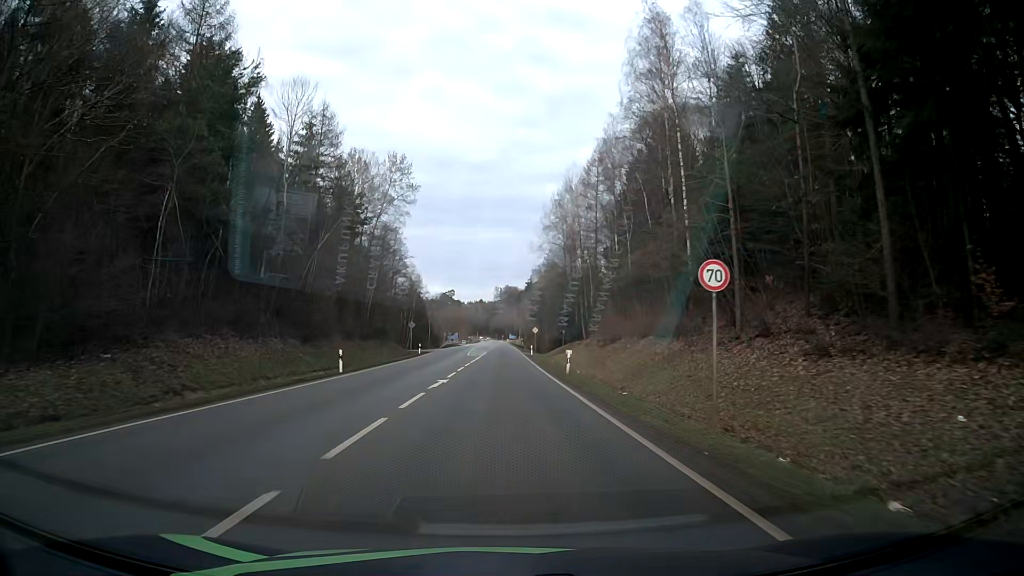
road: secondary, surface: asphalt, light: Day
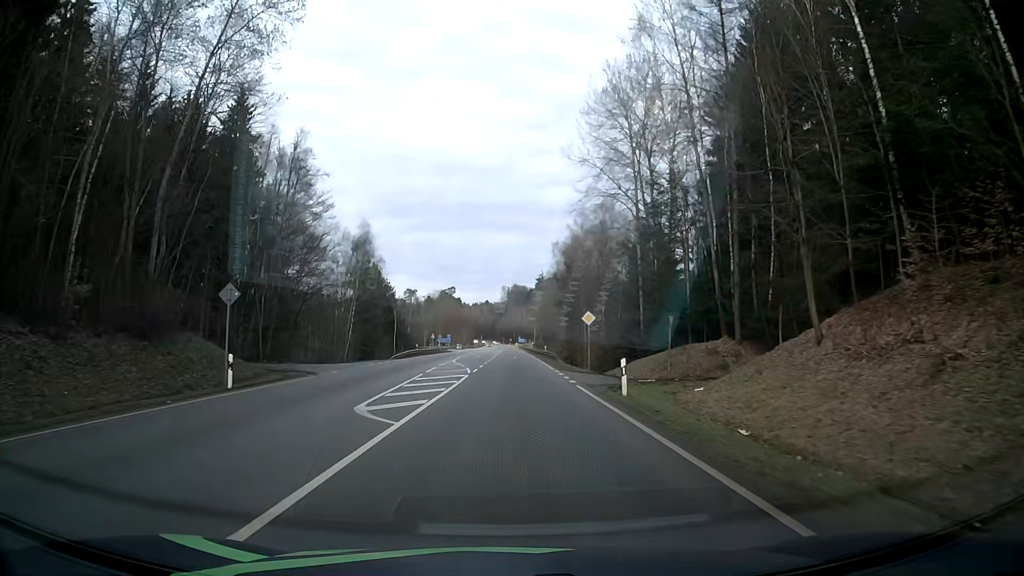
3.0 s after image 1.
(-0.4, +50.7) m; -1°
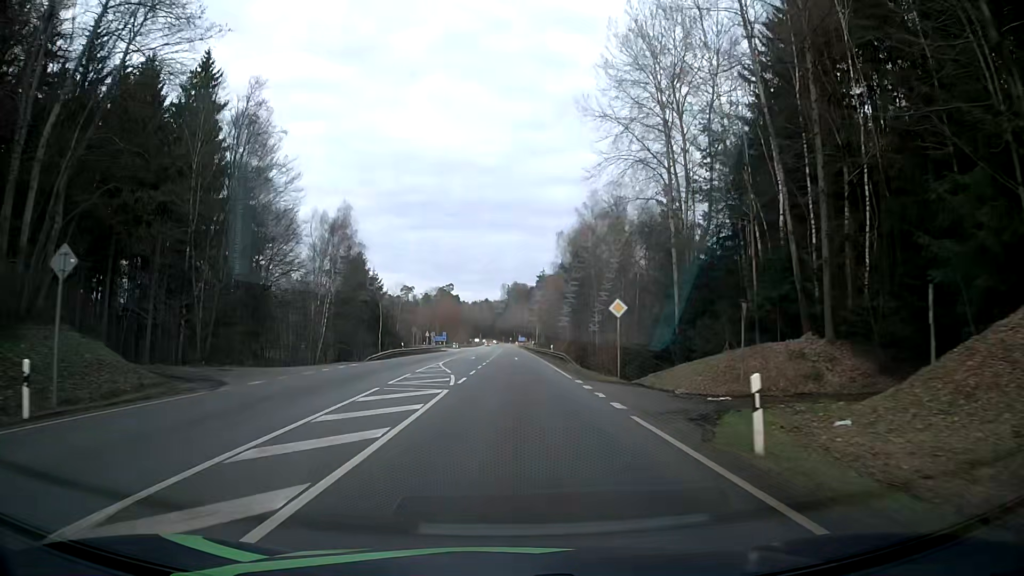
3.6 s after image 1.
(0.0, +10.0) m; 0°
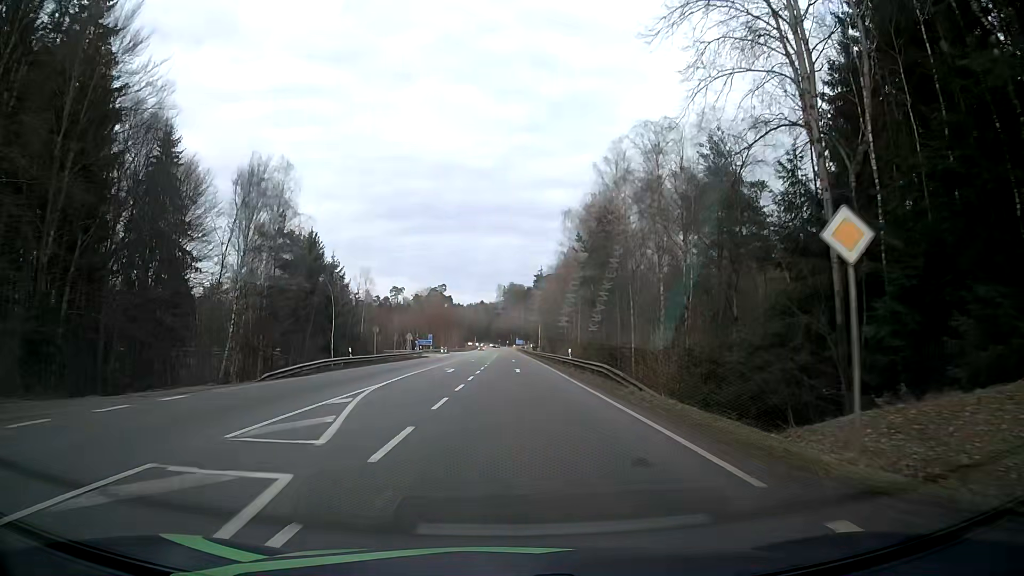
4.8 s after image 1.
(0.0, +19.9) m; 0°
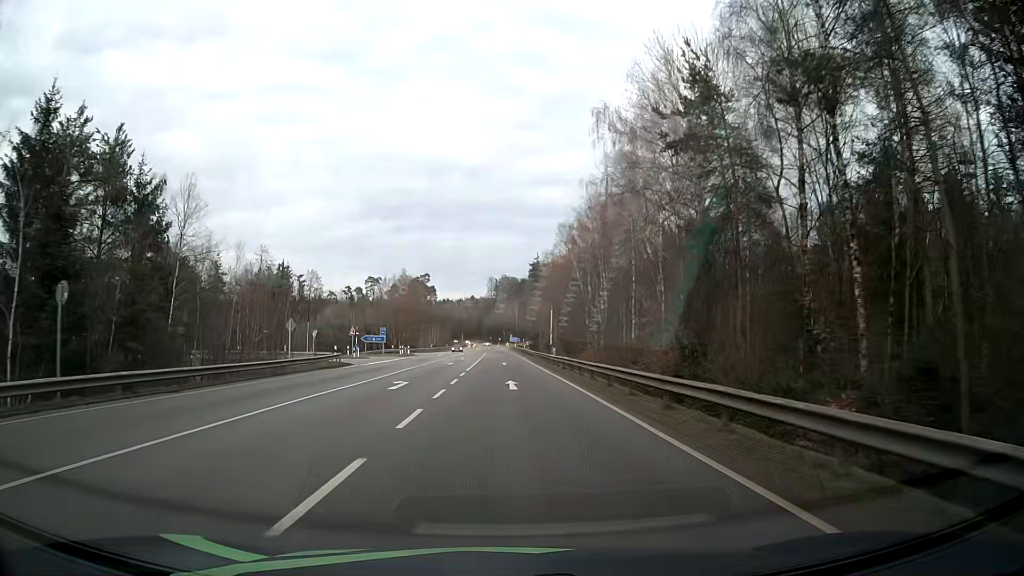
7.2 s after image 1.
(+0.7, +39.2) m; +1°
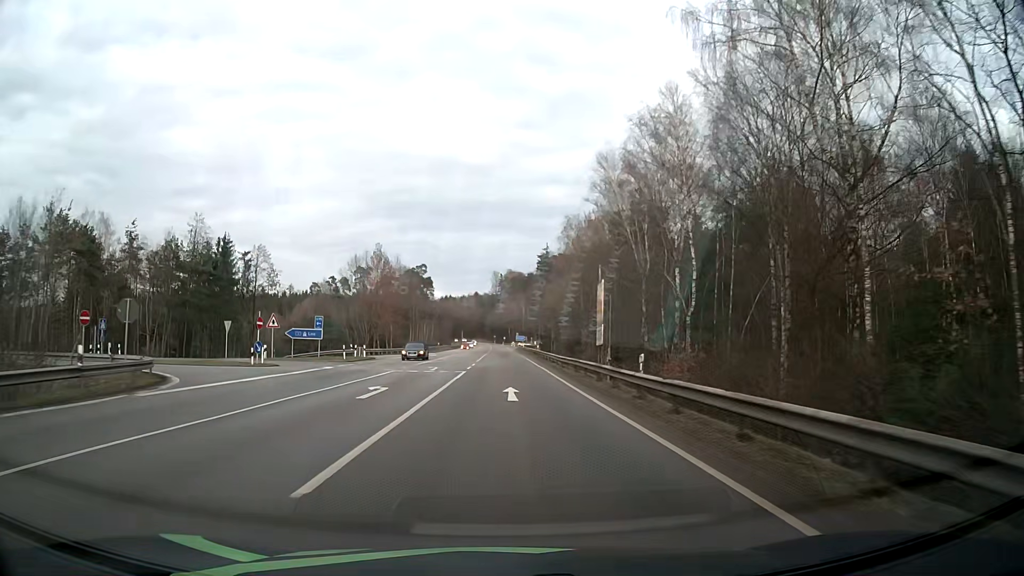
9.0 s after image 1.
(0.0, +29.0) m; 0°
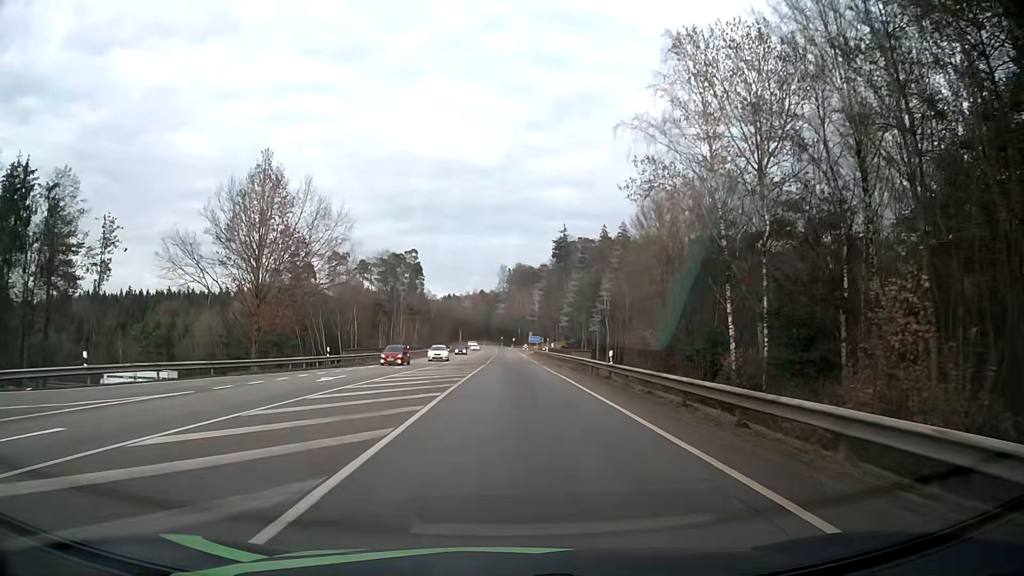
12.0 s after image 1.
(-0.3, +46.8) m; -1°
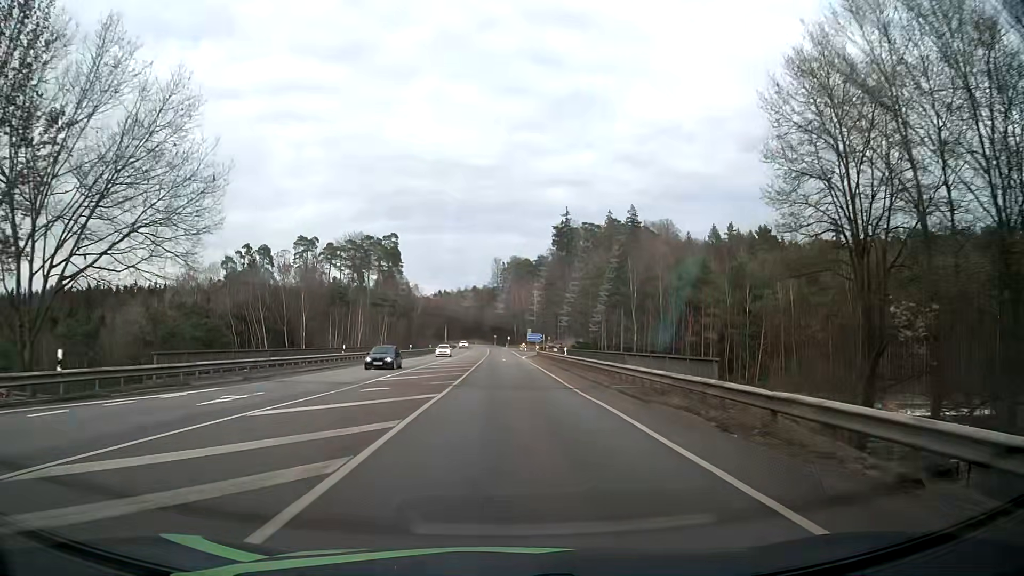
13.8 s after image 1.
(+0.2, +27.6) m; 0°
(0, +10) (0, +20) (0, +30) (0, +40) (0, +50) (0, +60) (0, +70) (0, +80) (0, +90) (0, +100) m
